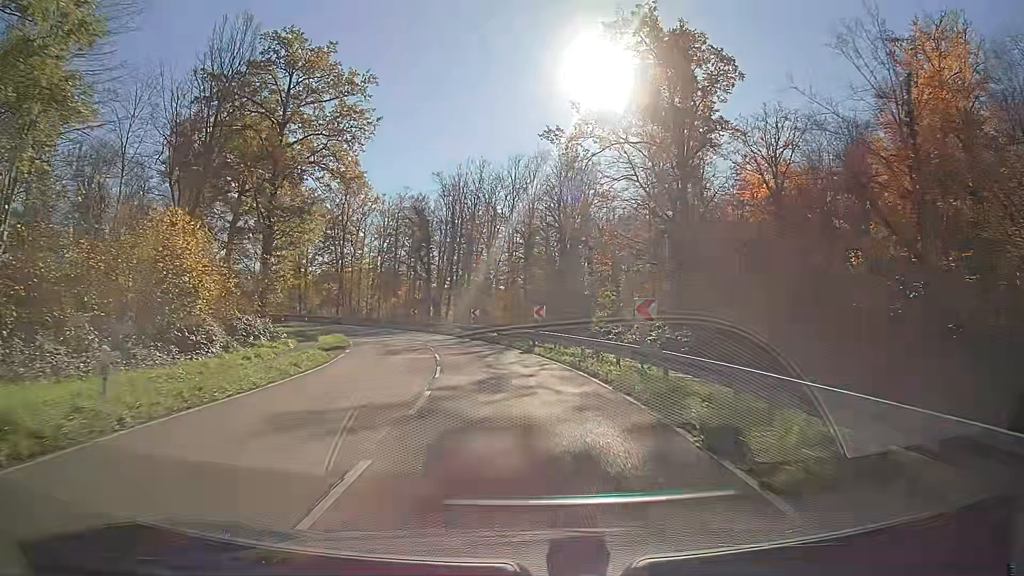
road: secondary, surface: asphalt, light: Day
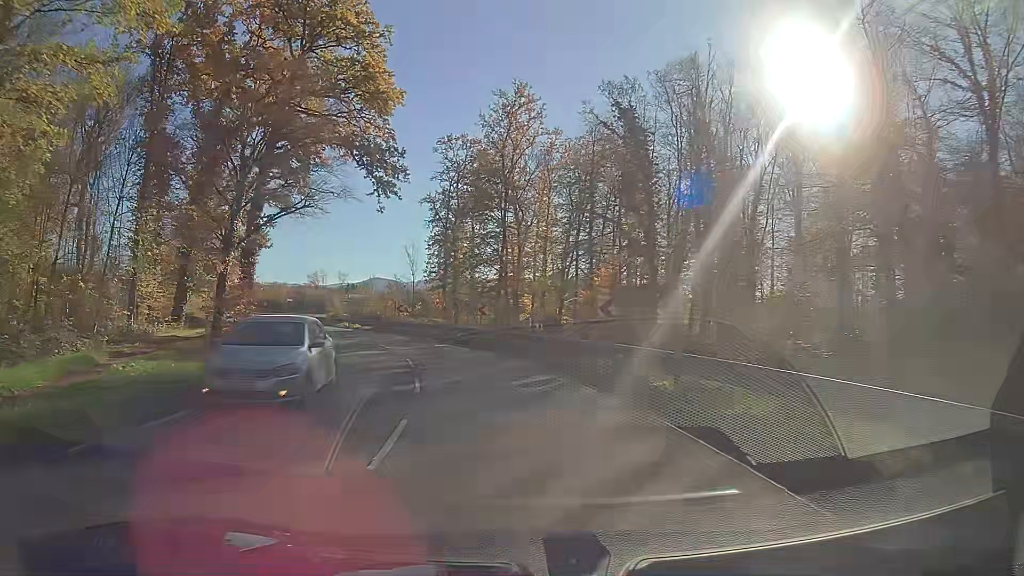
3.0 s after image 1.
(-6.3, +39.5) m; -20°
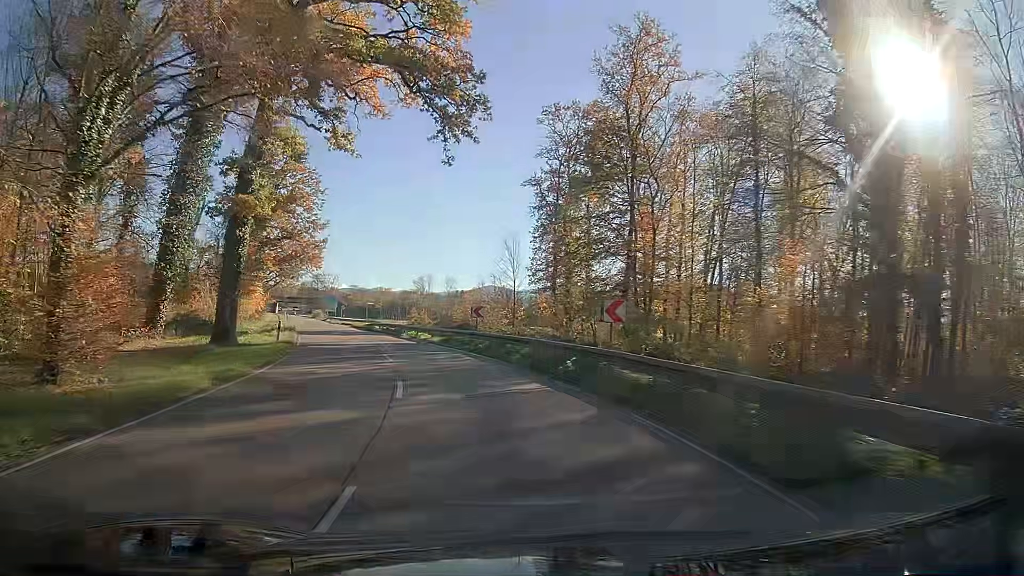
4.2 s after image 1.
(-1.3, +15.9) m; -10°
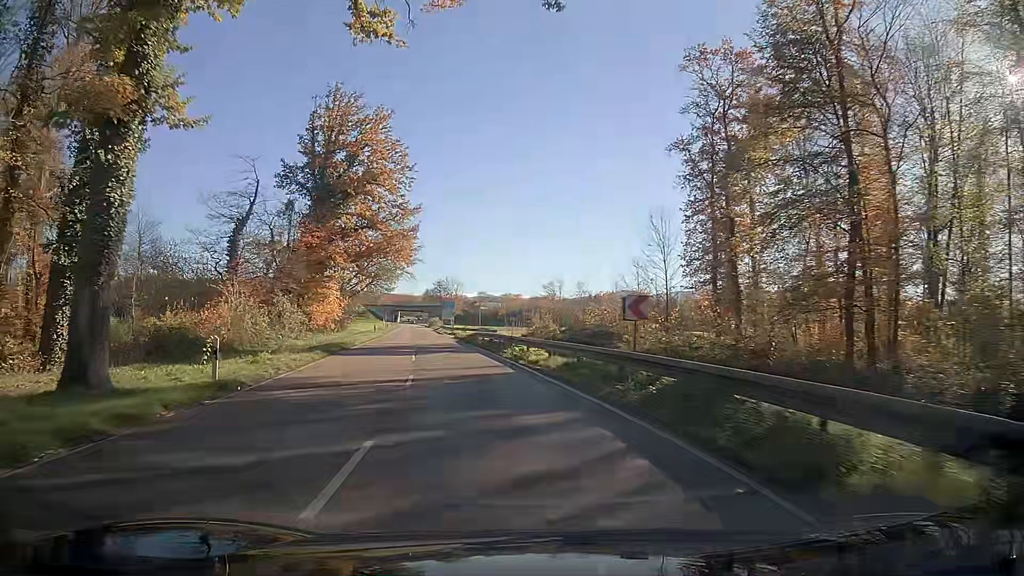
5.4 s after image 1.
(-1.5, +15.9) m; -10°
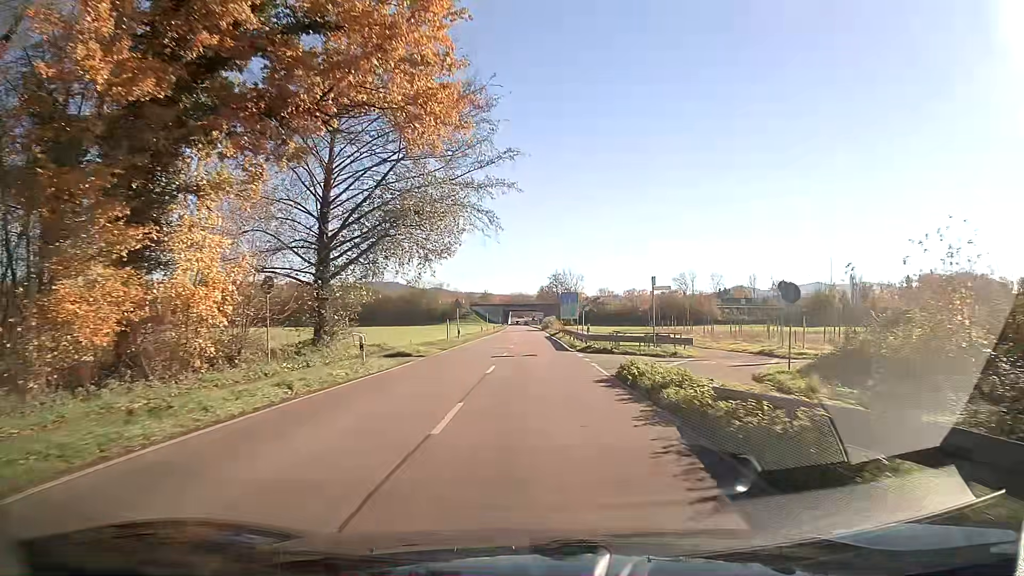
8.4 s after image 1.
(-4.7, +41.3) m; -8°
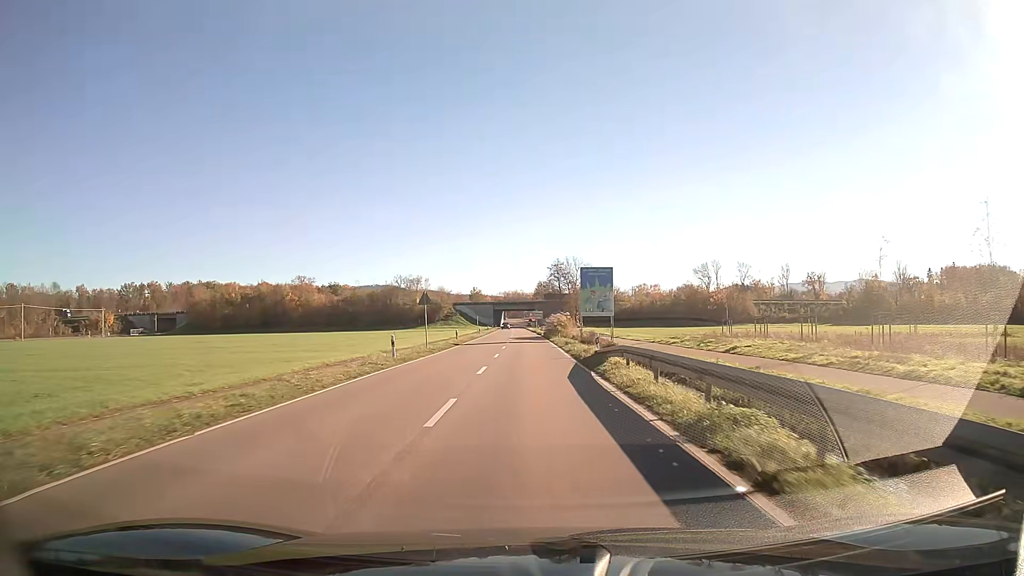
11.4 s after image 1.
(+0.1, +44.1) m; 0°
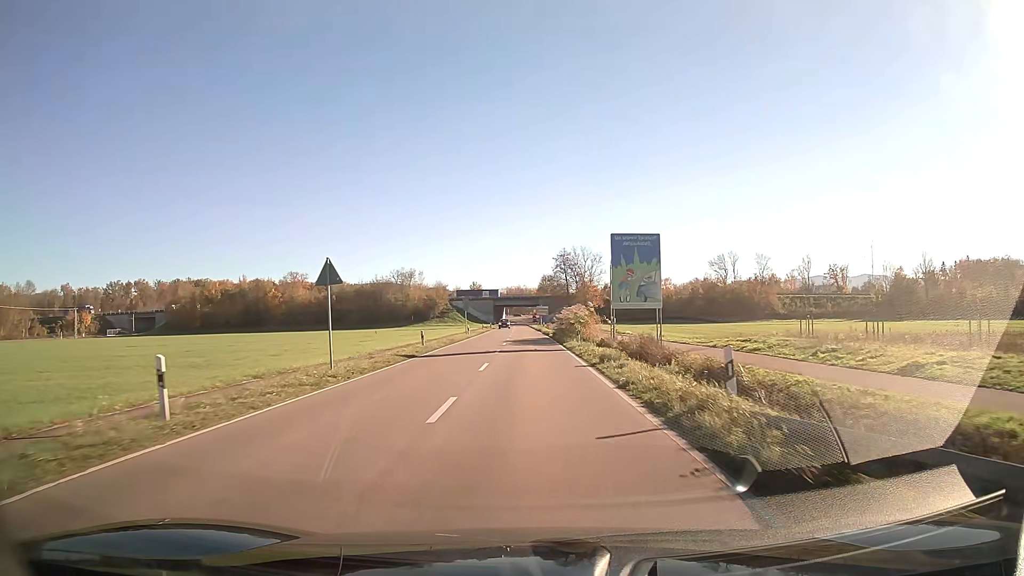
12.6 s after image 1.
(0.0, +17.7) m; 0°
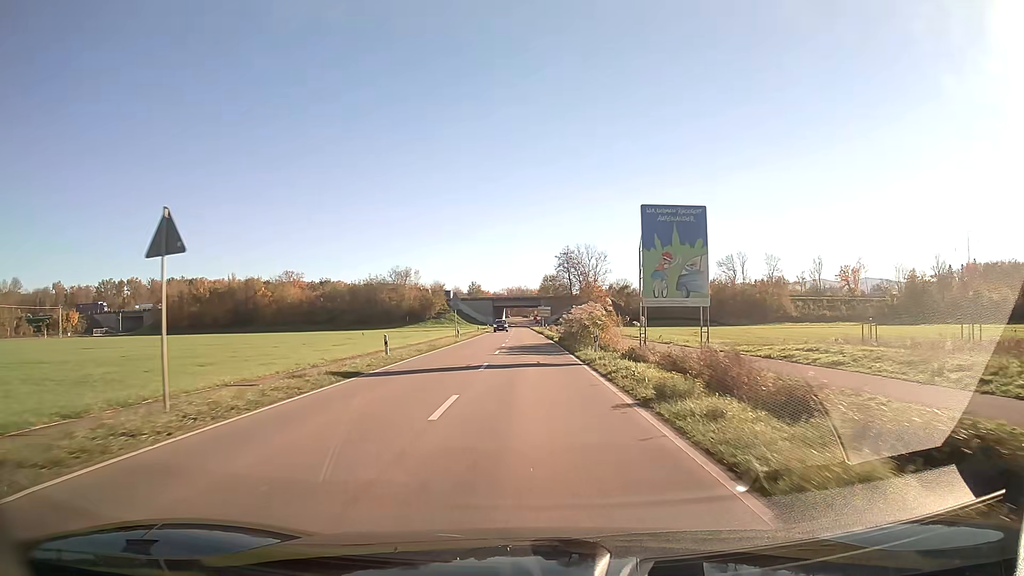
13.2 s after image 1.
(0.0, +8.8) m; 0°
